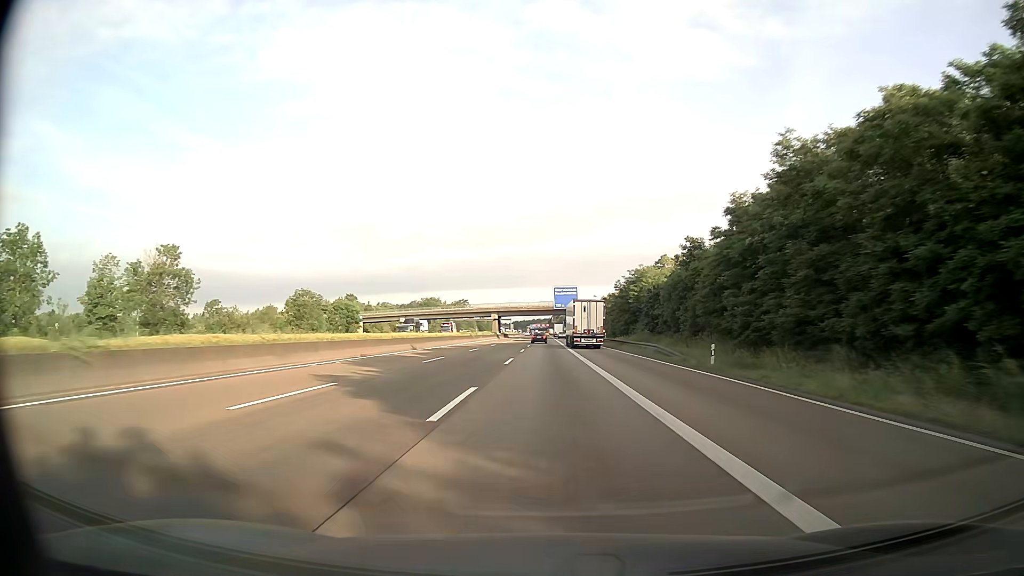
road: motorway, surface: asphalt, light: Day
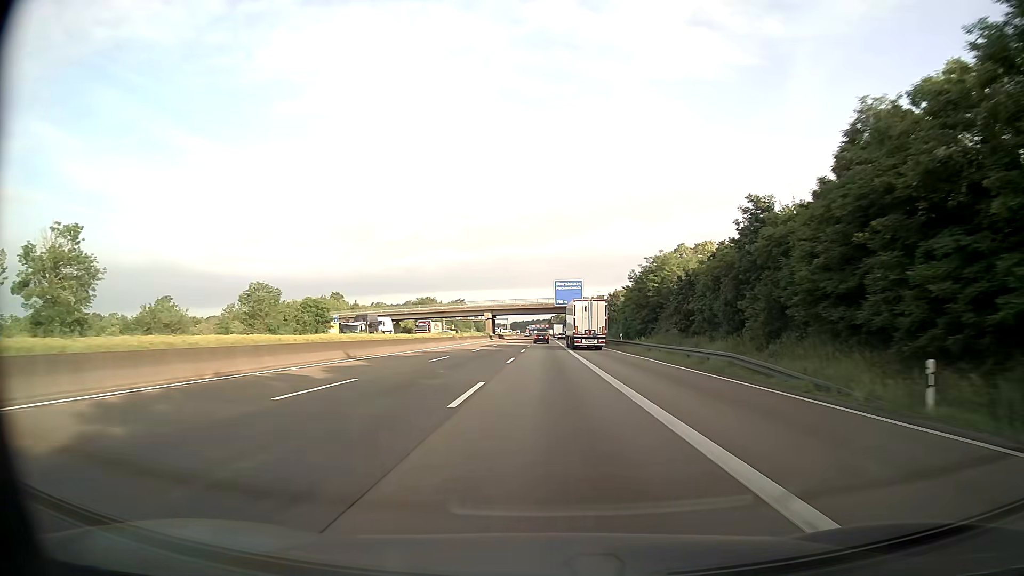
(0.0, +16.1) m; 0°
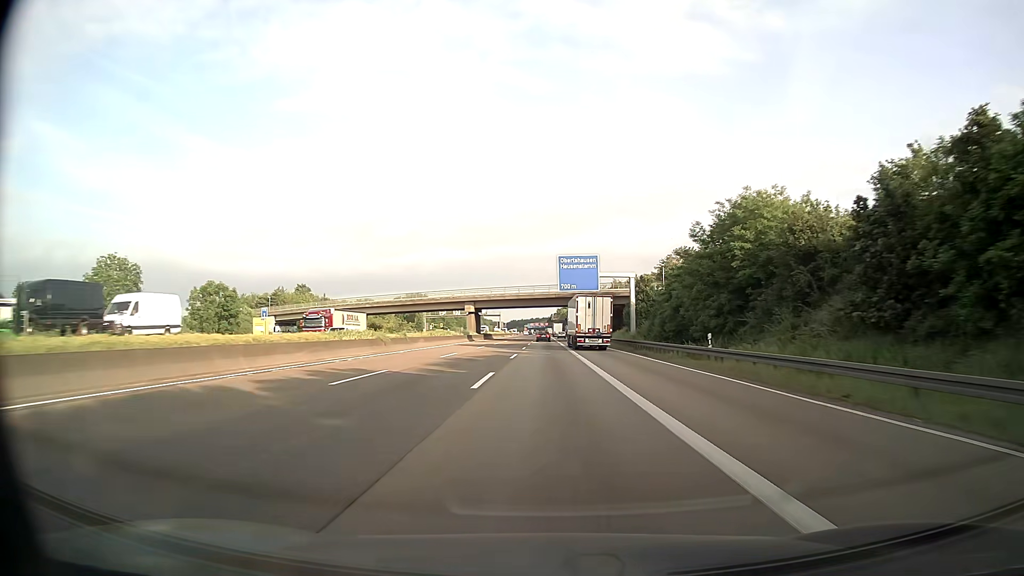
(+0.1, +32.3) m; 0°
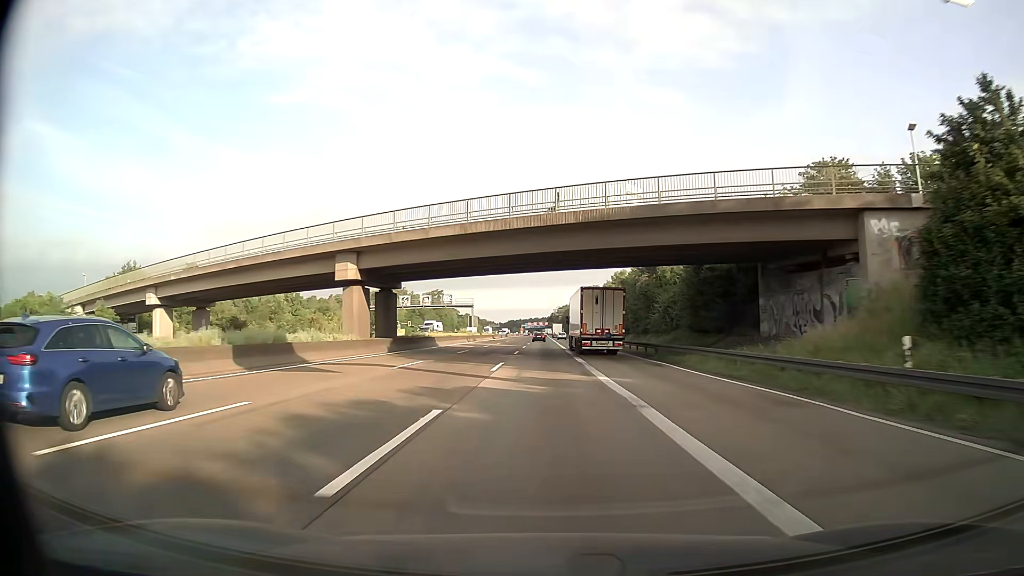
(+0.1, +64.7) m; 0°
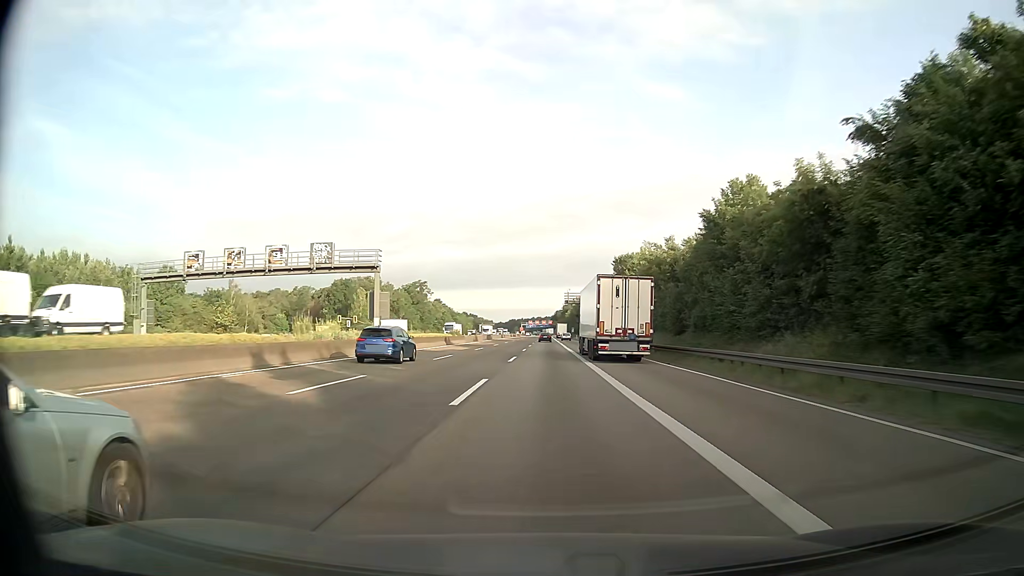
(-0.2, +64.6) m; -1°
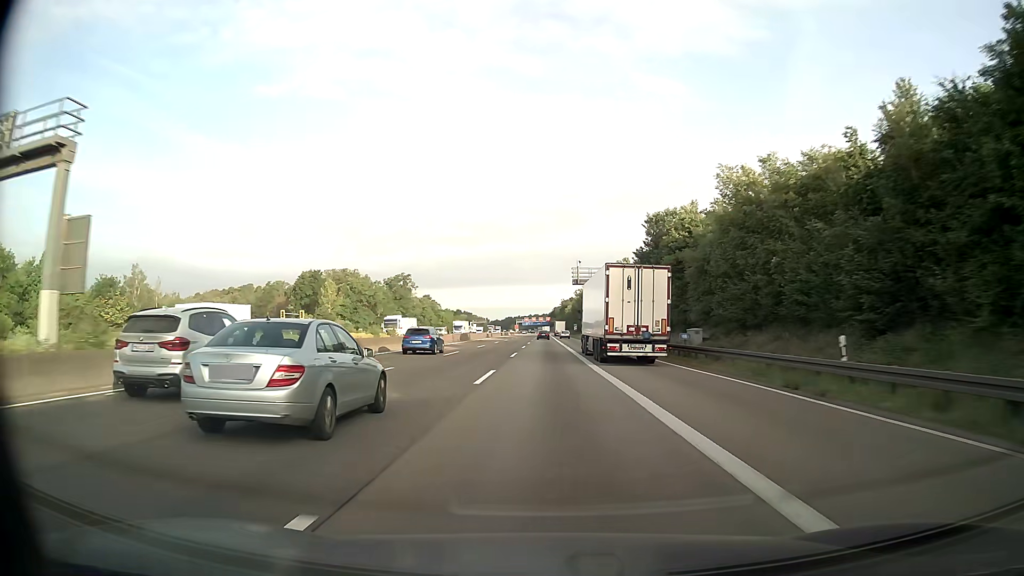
(+0.1, +32.3) m; 0°
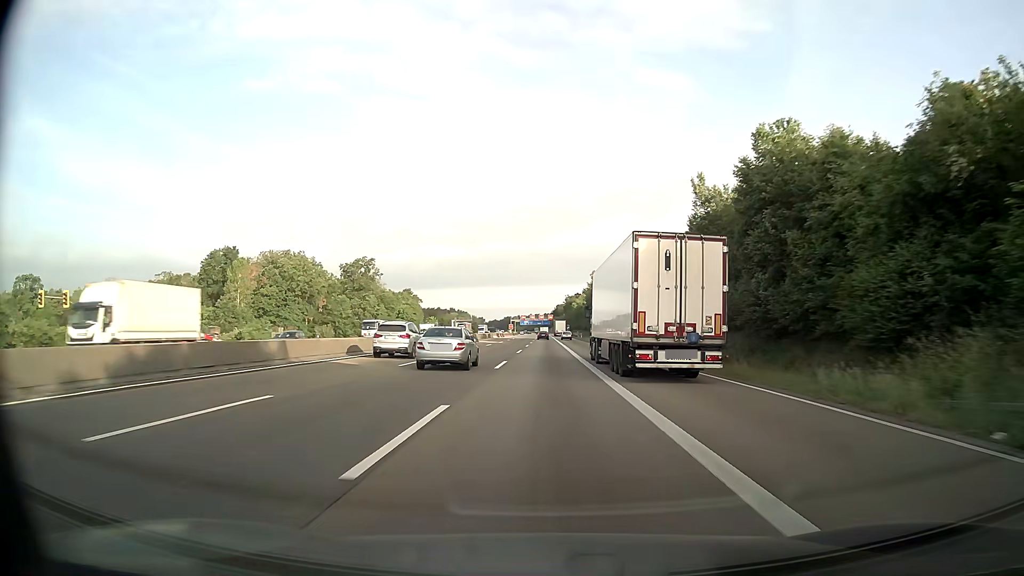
(+0.2, +64.6) m; 0°
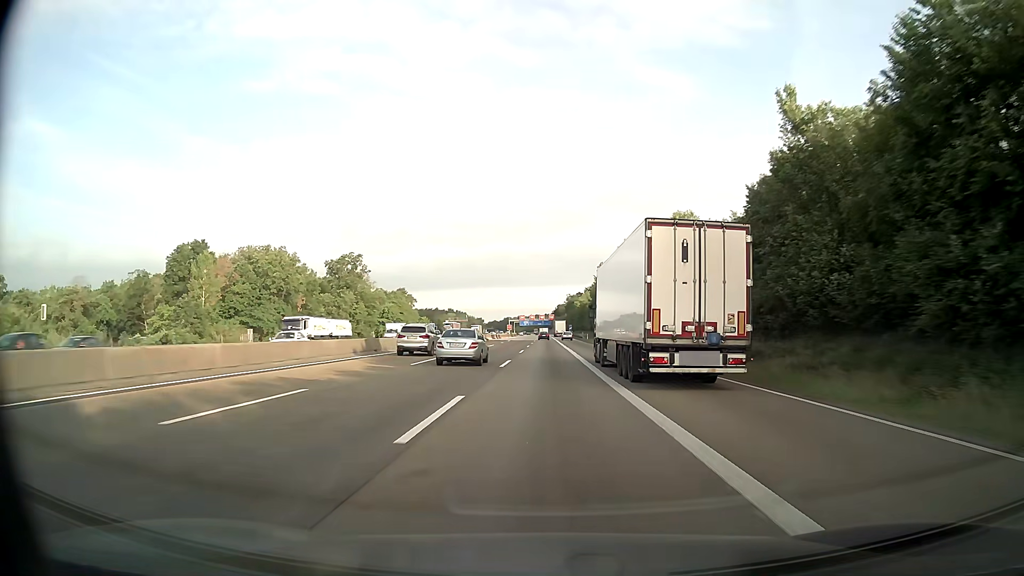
(-0.1, +16.2) m; 0°
